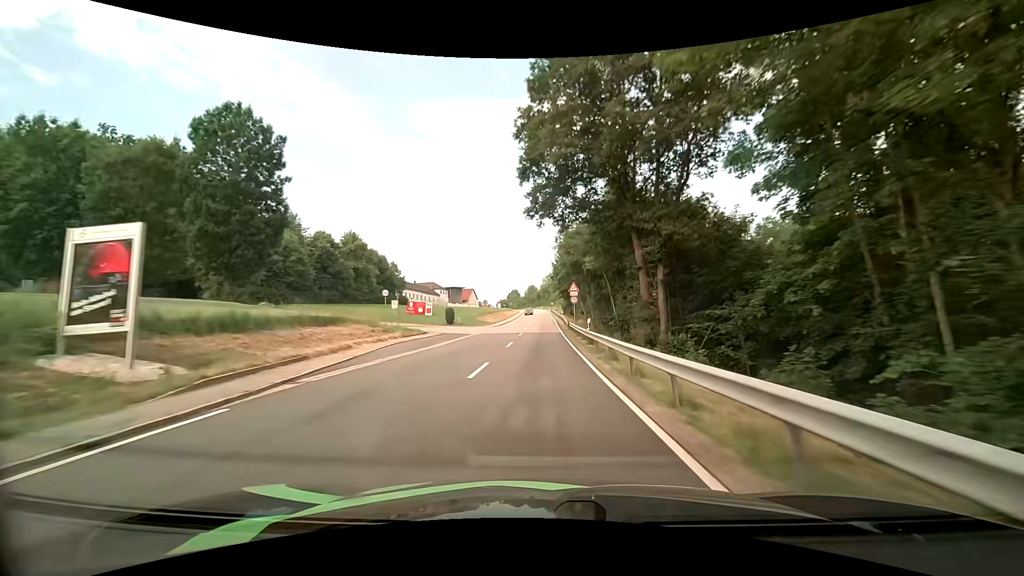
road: tertiary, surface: asphalt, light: Day
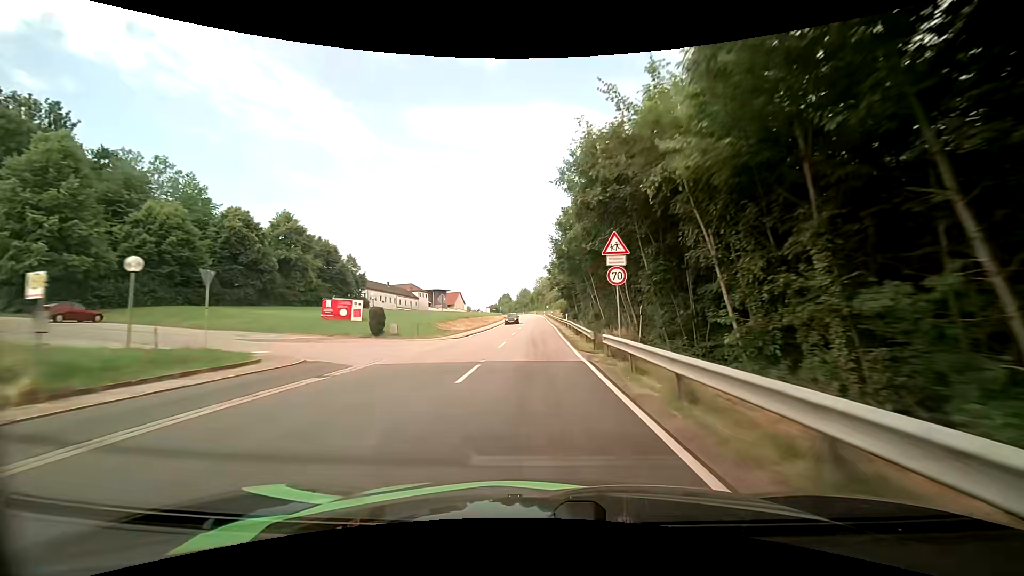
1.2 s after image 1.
(+0.2, +24.8) m; +1°
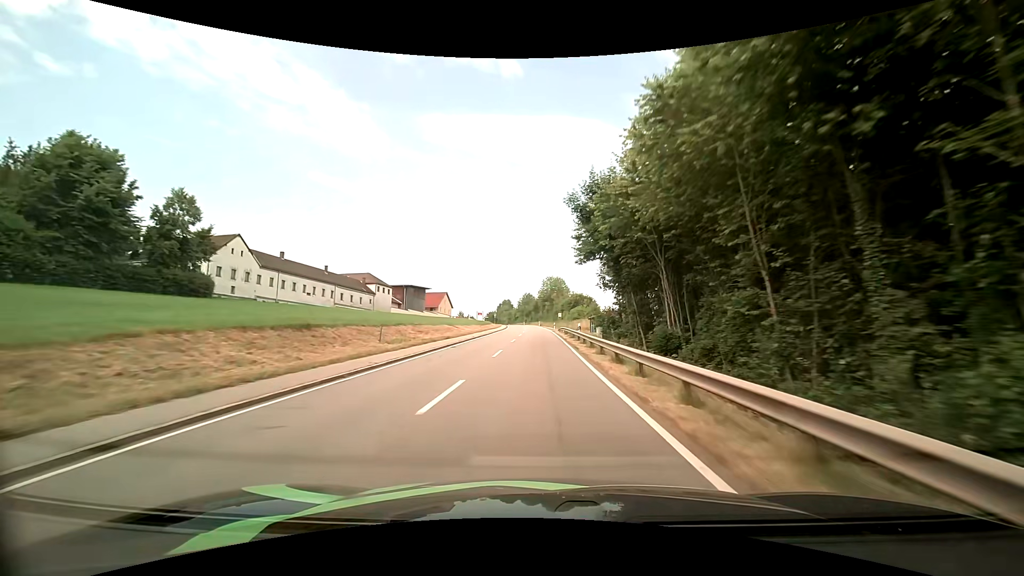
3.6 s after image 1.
(0.0, +51.4) m; -1°
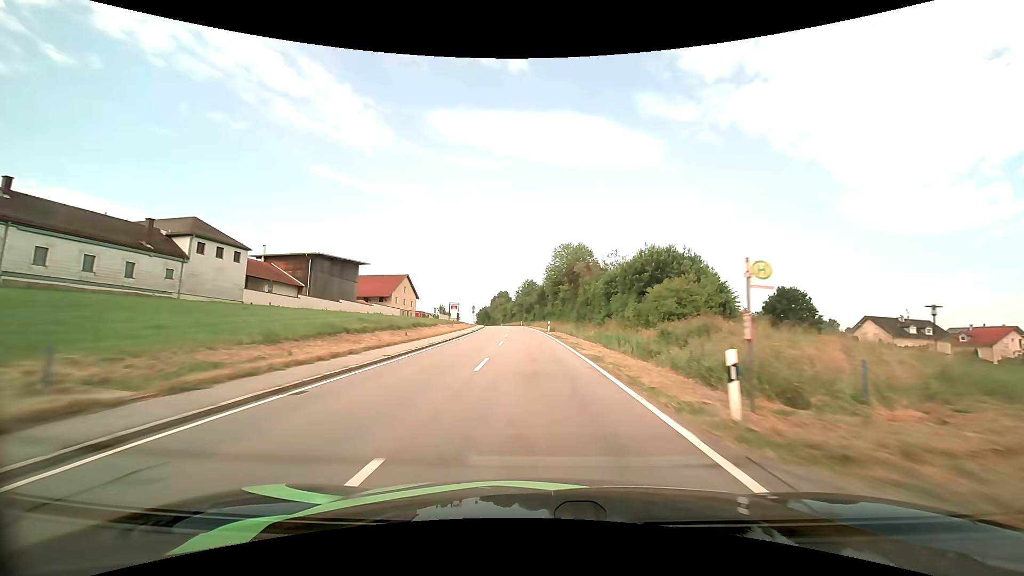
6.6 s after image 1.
(-0.2, +67.2) m; 0°
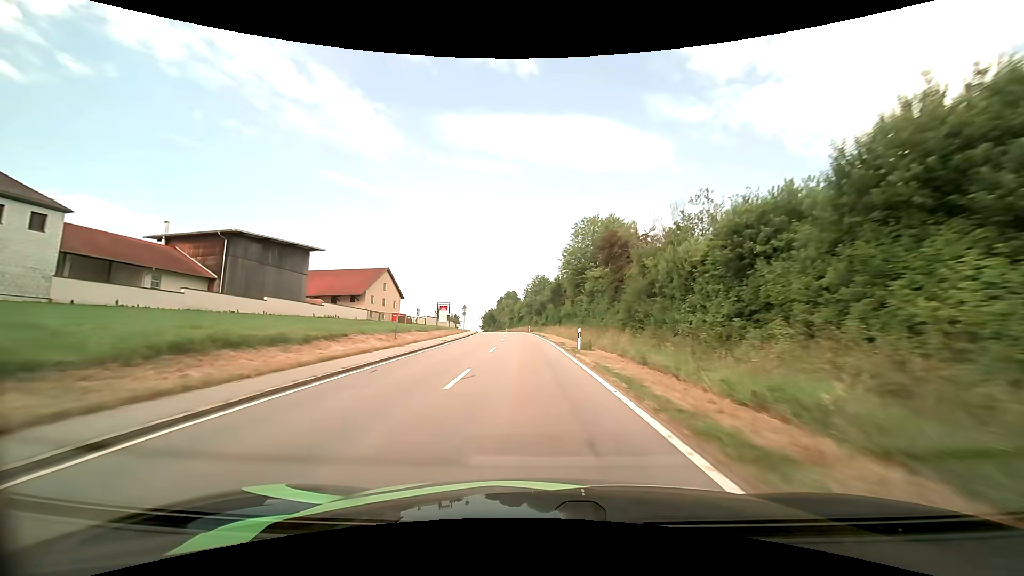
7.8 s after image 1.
(-0.3, +27.0) m; -1°
(0, +10) (0, +20) (-1, +30) (-1, +40) (-2, +50) (-2, +60) (-3, +70) (-4, +80) (-5, +90) (-7, +100) m
